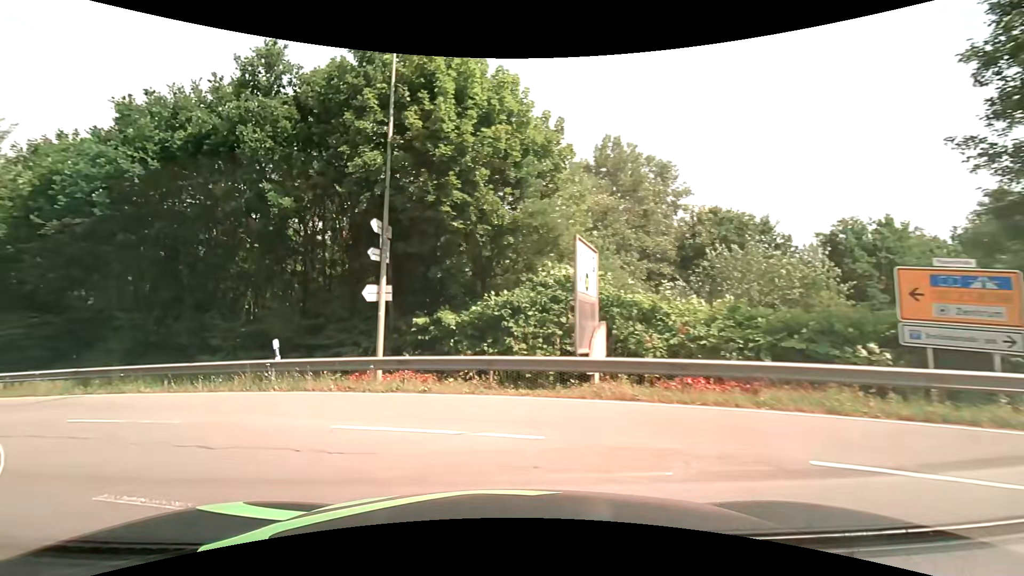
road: residential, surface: asphalt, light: Day
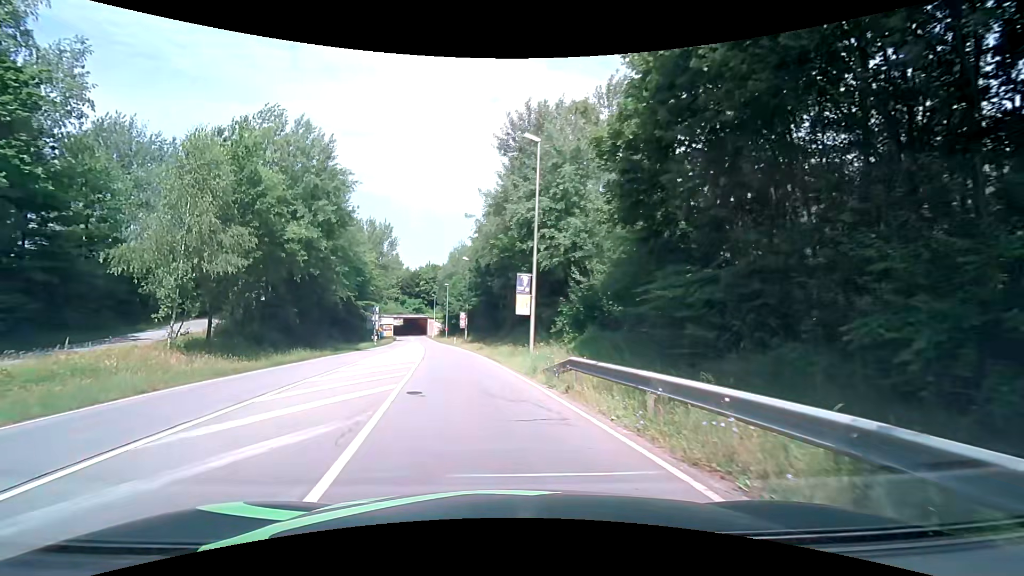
(-10.6, +13.2) m; -65°
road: secondary
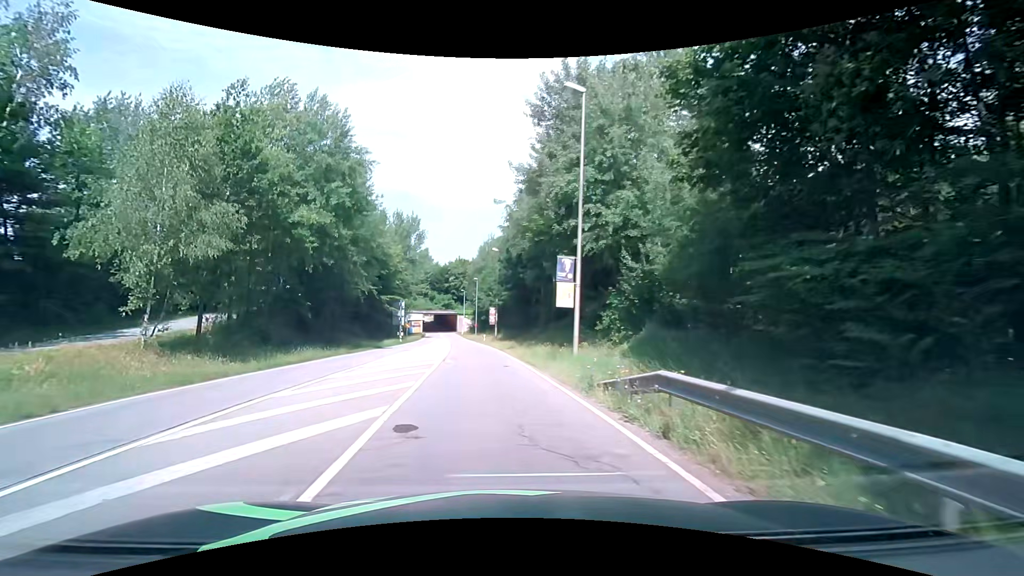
(-0.1, +4.6) m; -4°
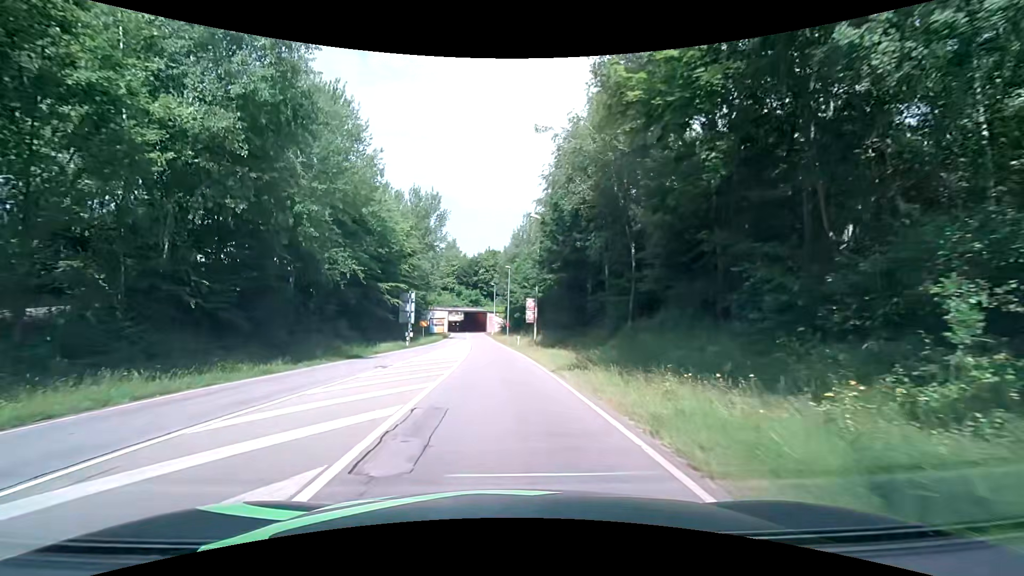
(-0.6, +16.6) m; -3°
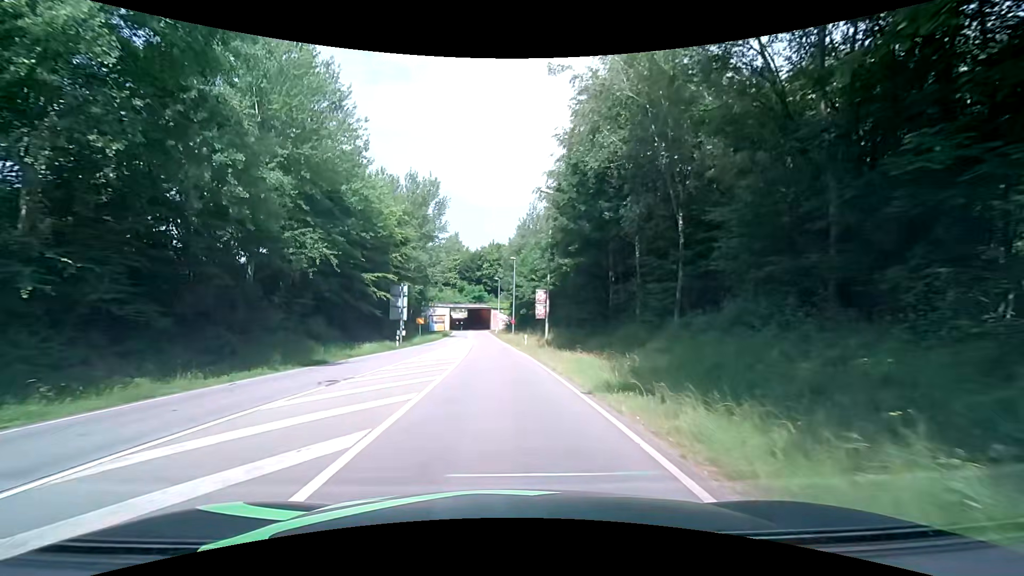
(0.0, +6.5) m; 0°
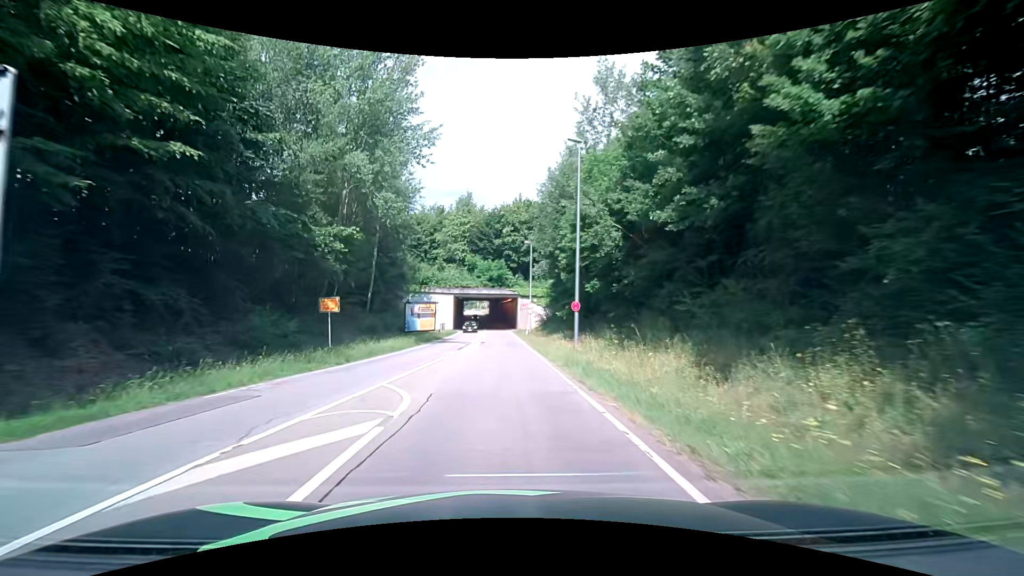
(-1.3, +39.0) m; -3°
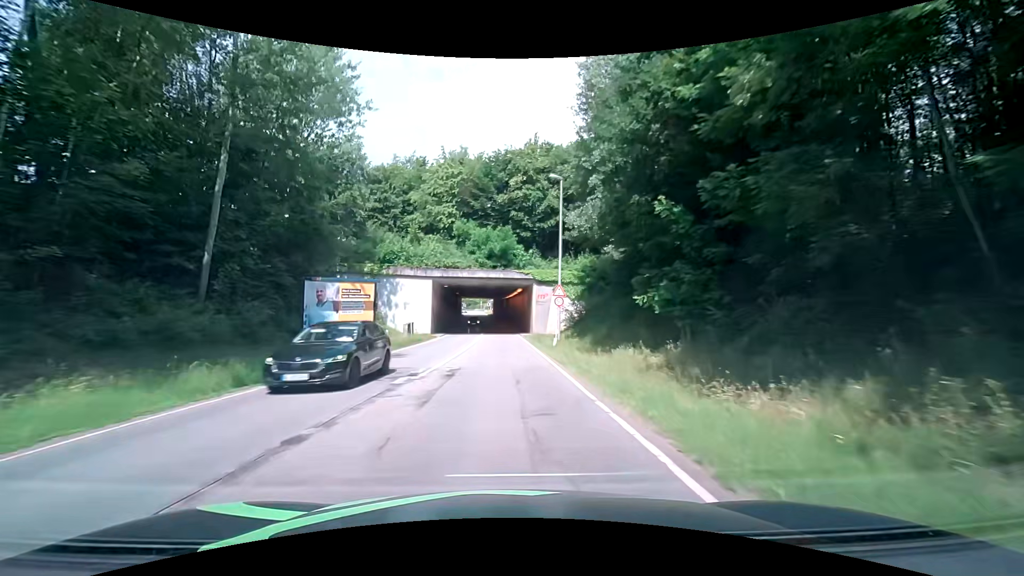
(-0.2, +24.8) m; -1°
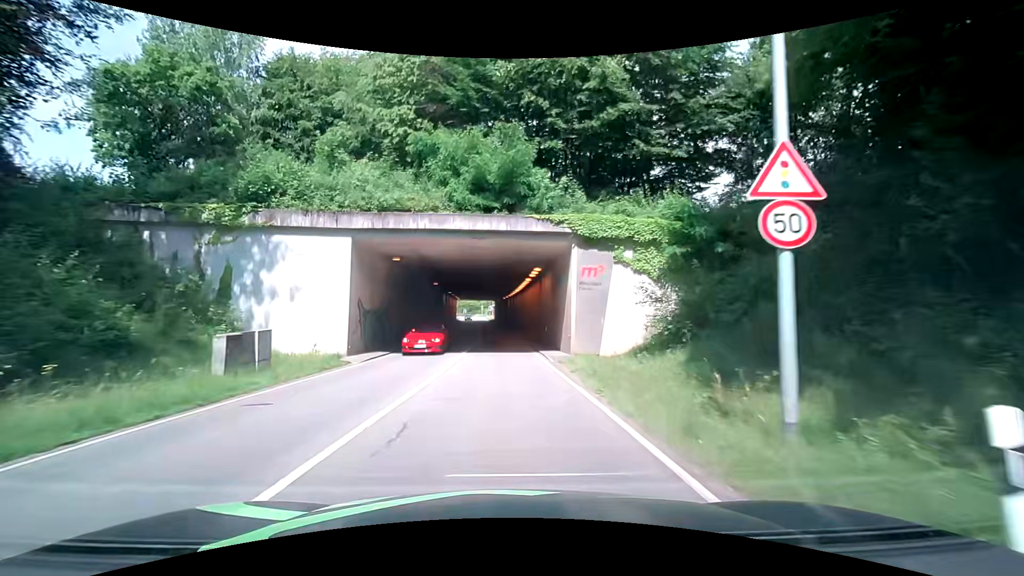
(-0.1, +24.1) m; 0°
